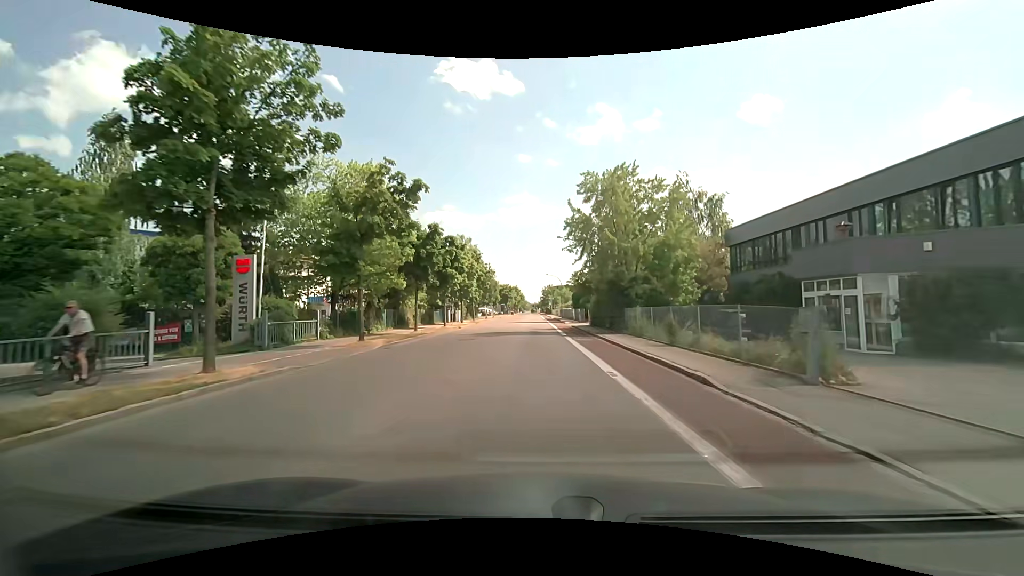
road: tertiary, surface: asphalt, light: Day
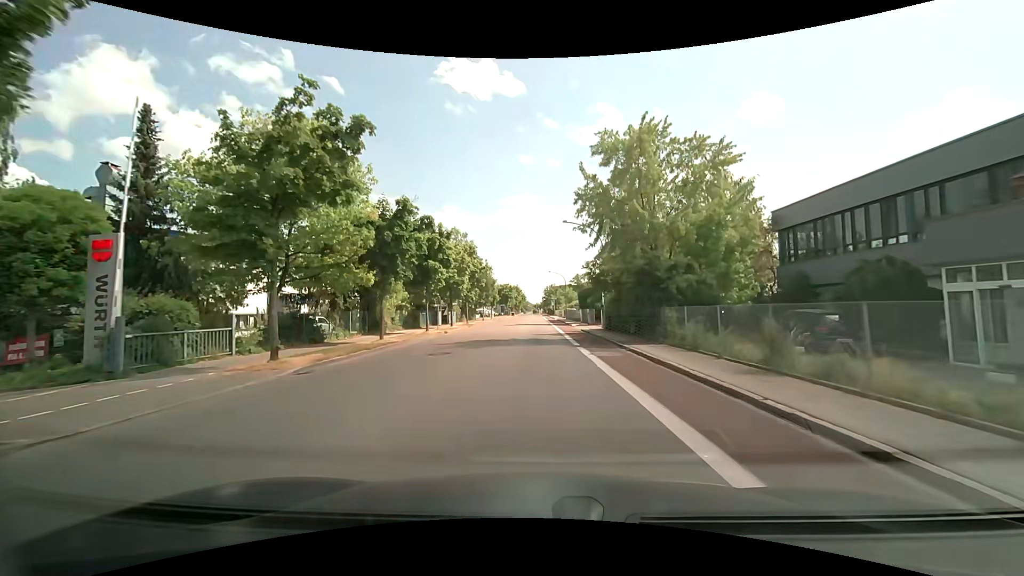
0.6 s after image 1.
(0.0, +7.3) m; 0°
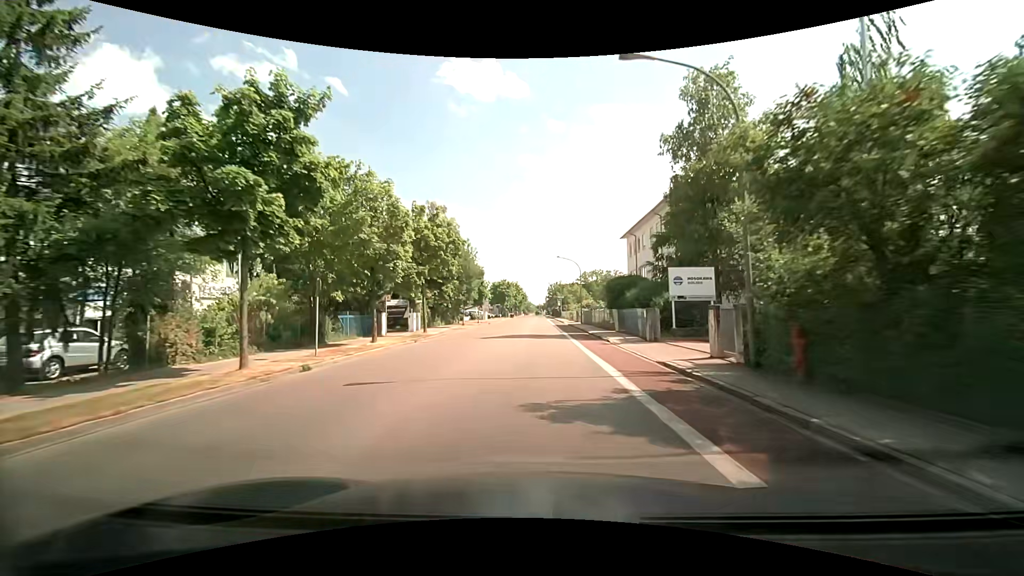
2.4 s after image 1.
(-0.2, +21.9) m; -1°
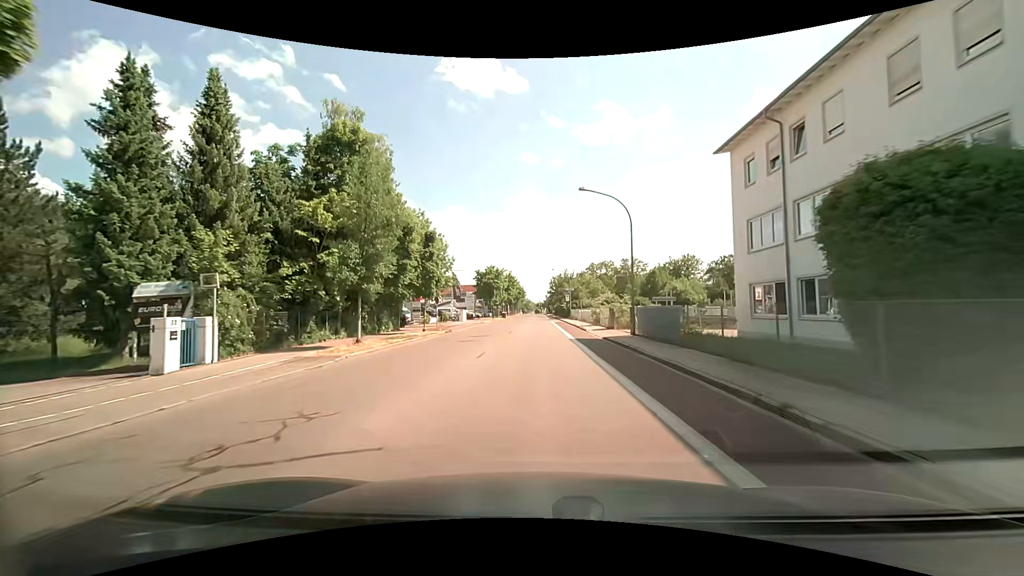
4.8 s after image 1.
(+0.2, +29.6) m; 0°
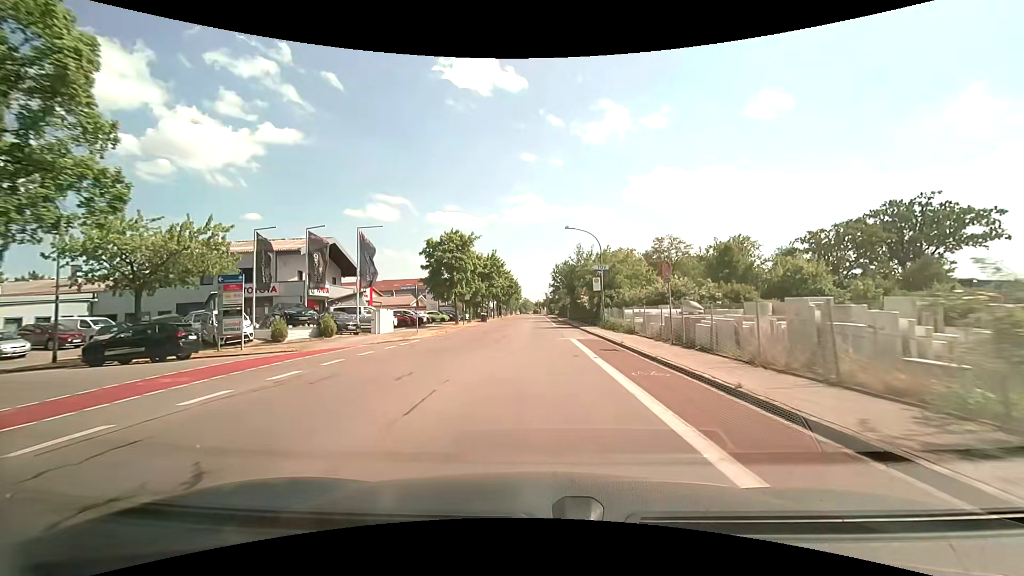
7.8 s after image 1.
(0.0, +36.4) m; 0°
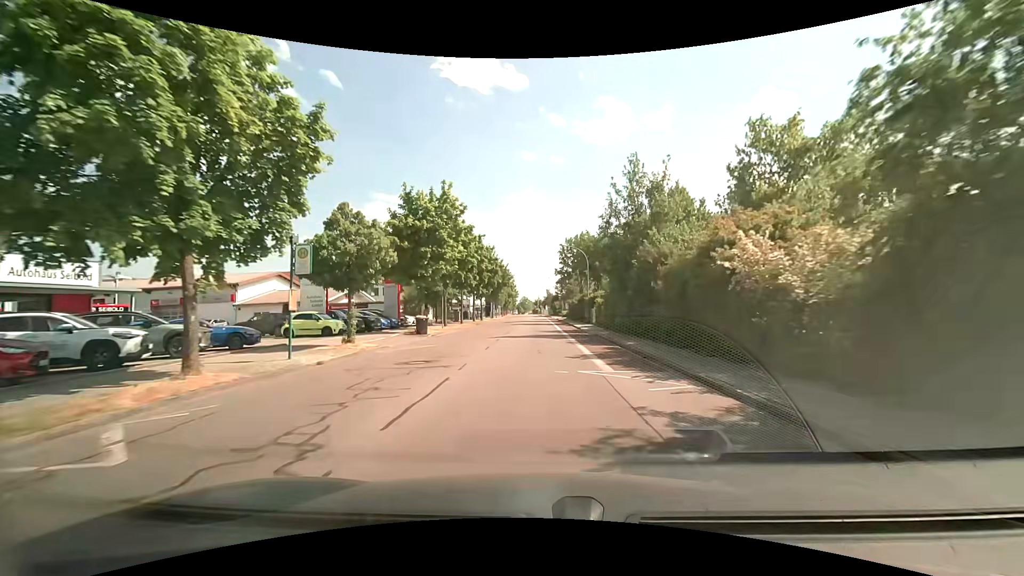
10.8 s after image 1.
(0.0, +35.7) m; 0°
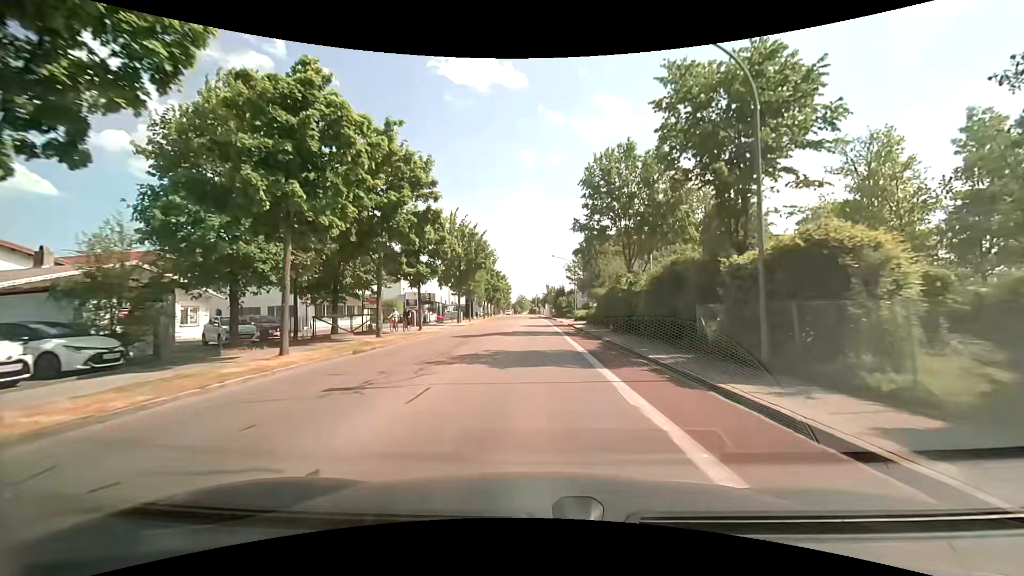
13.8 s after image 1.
(+0.1, +35.2) m; 0°
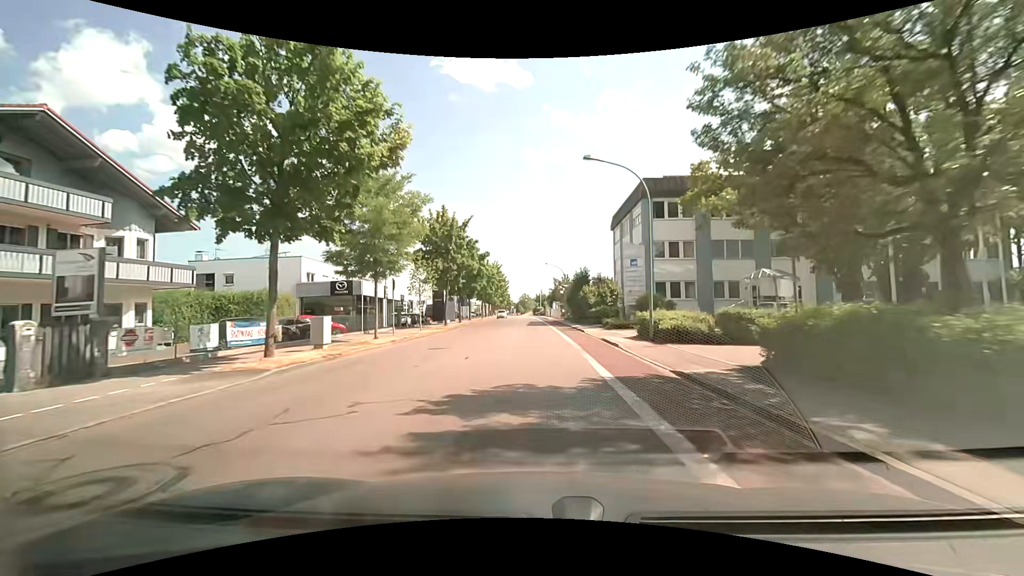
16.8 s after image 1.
(0.0, +36.0) m; -1°
(0, +10) (0, +20) (0, +30) (0, +40) (-1, +50) (-1, +60) (-1, +70) (-1, +80) (-2, +90) (-2, +100) m
